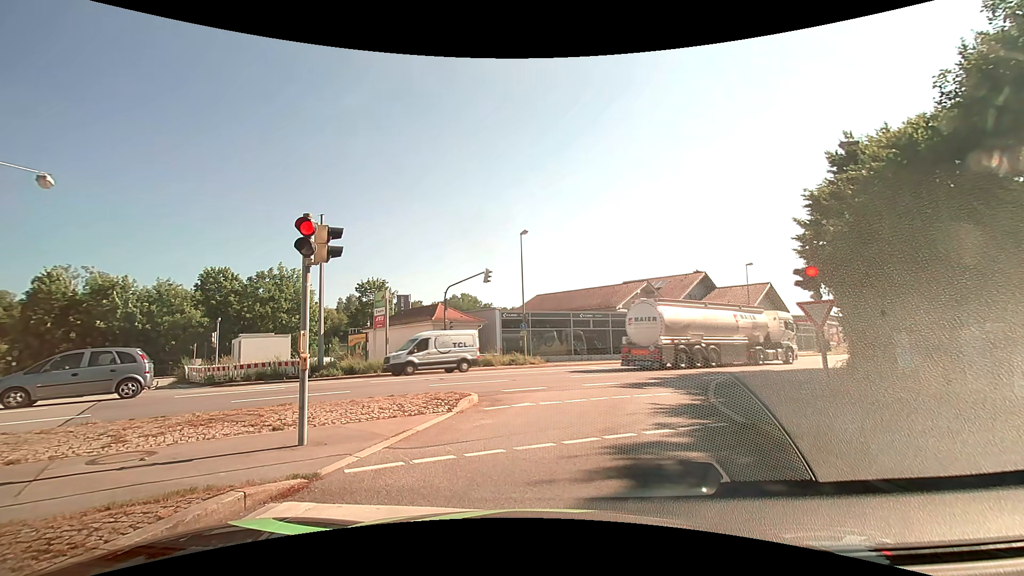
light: Day
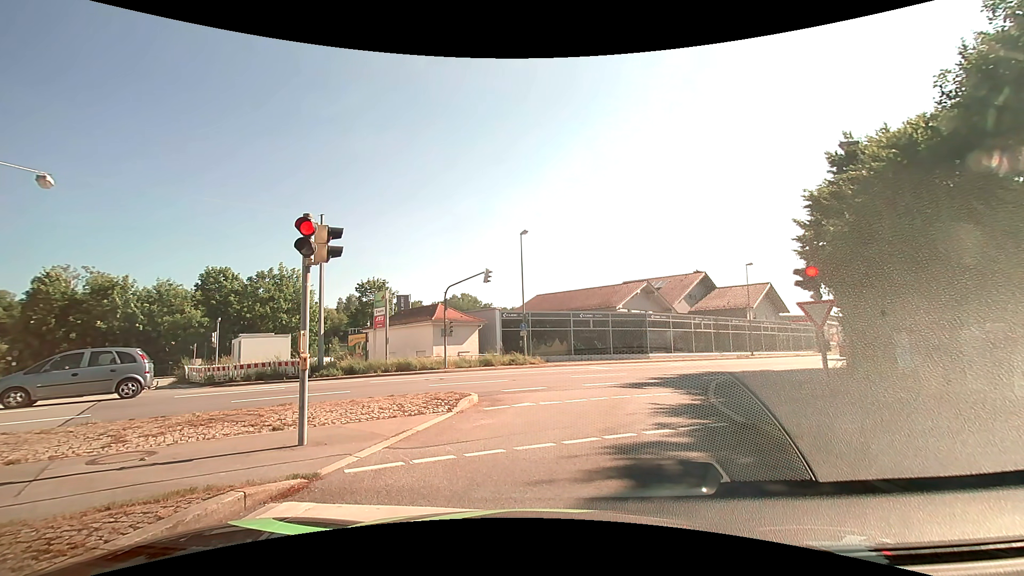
(0.0, 0.0) m; 0°
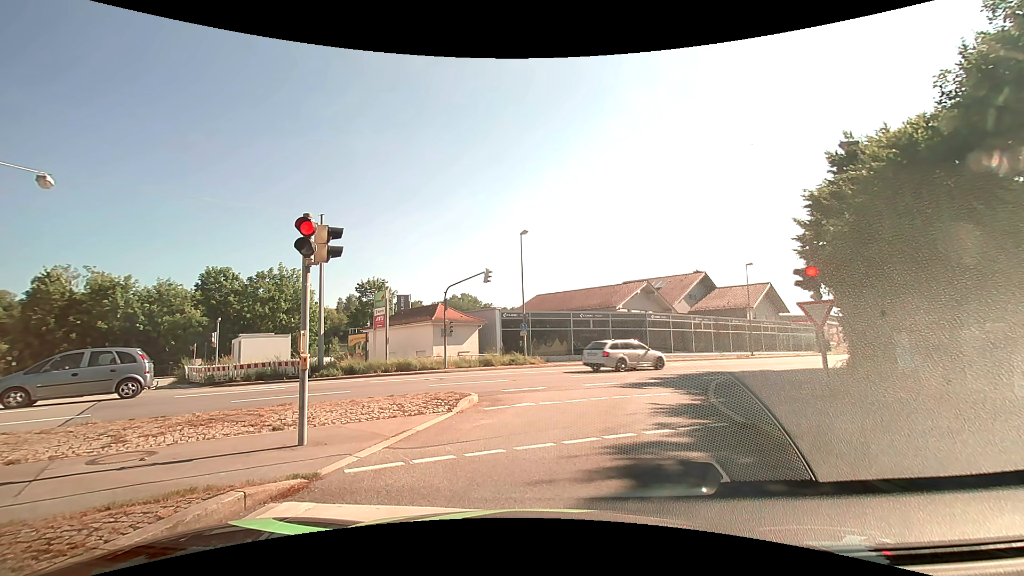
(0.0, 0.0) m; 0°
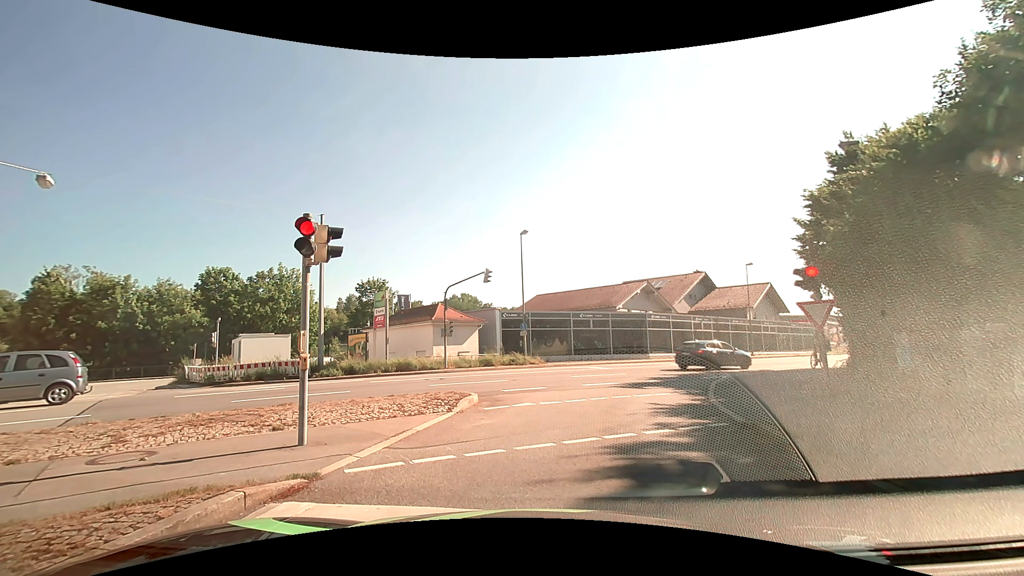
(0.0, 0.0) m; 0°
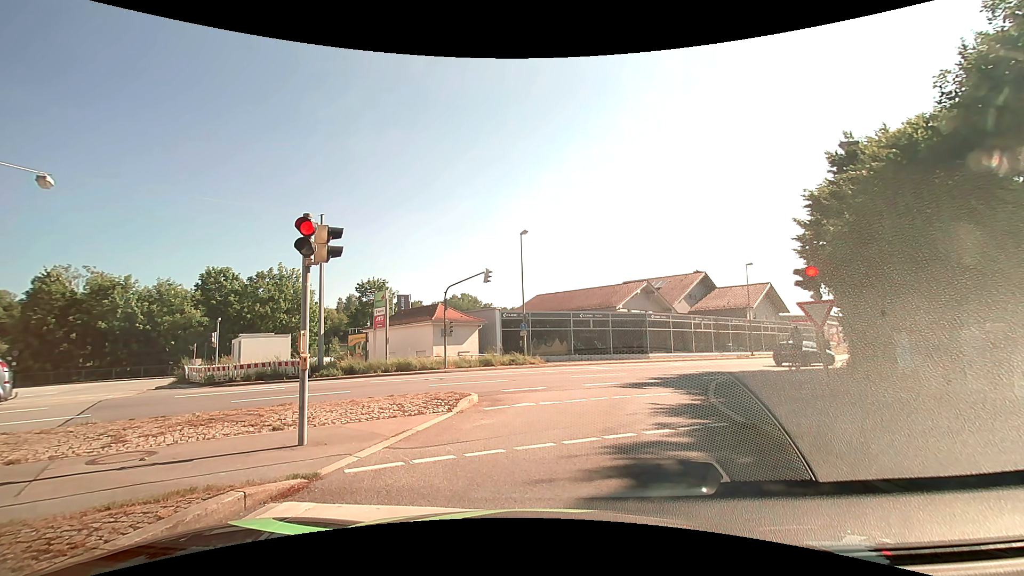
(0.0, 0.0) m; 0°
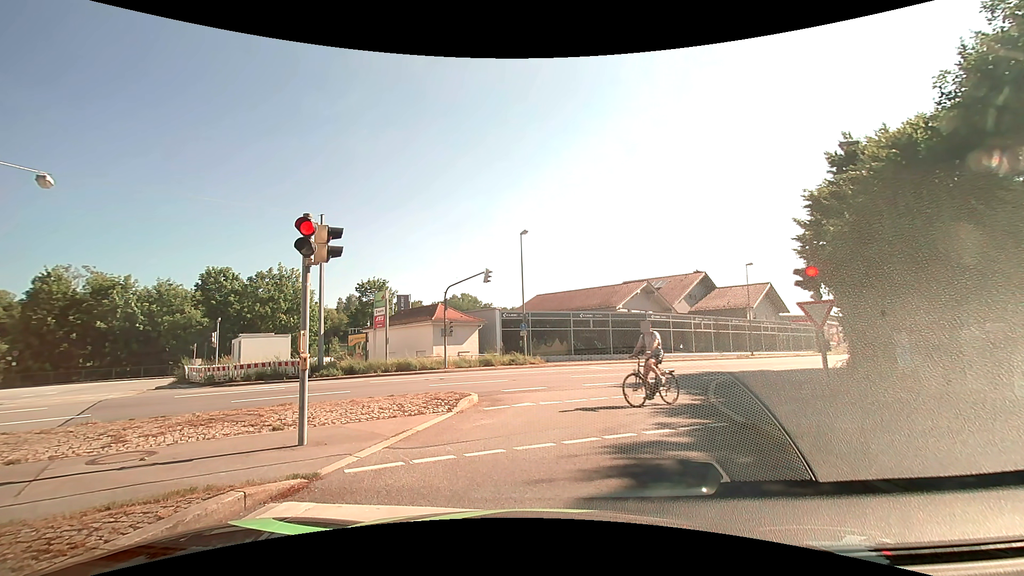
(0.0, 0.0) m; 0°
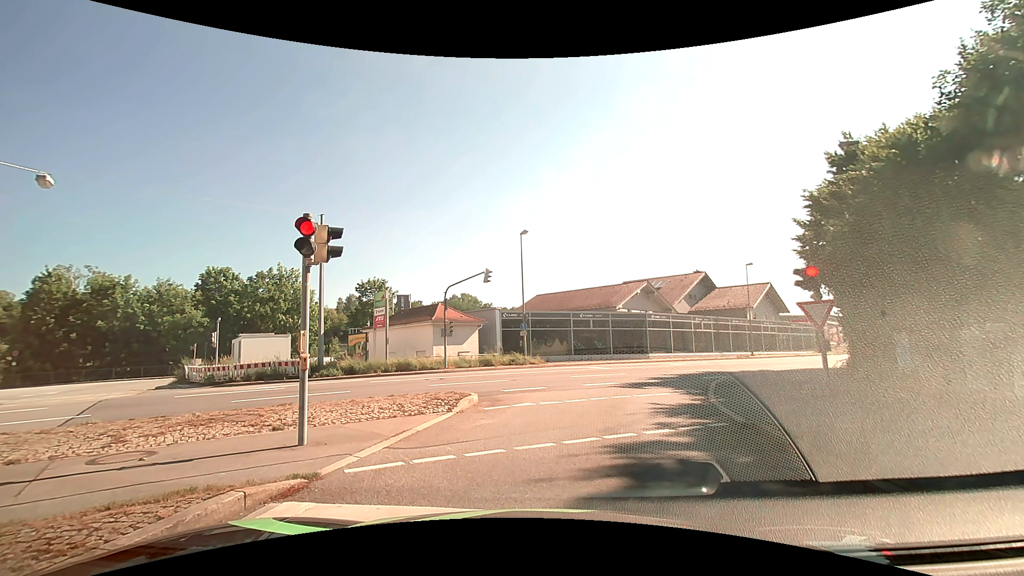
(0.0, 0.0) m; 0°
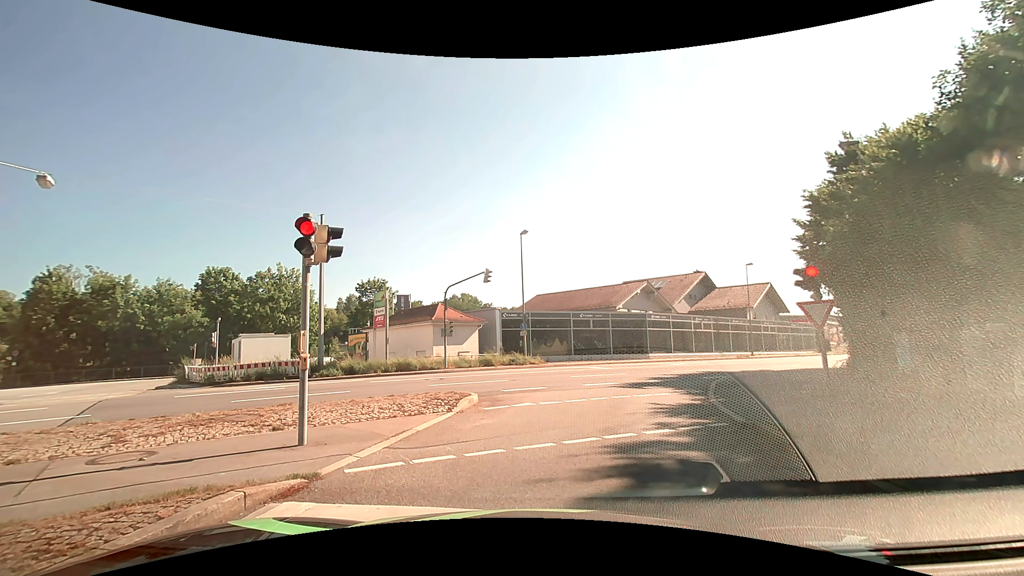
(0.0, 0.0) m; 0°
